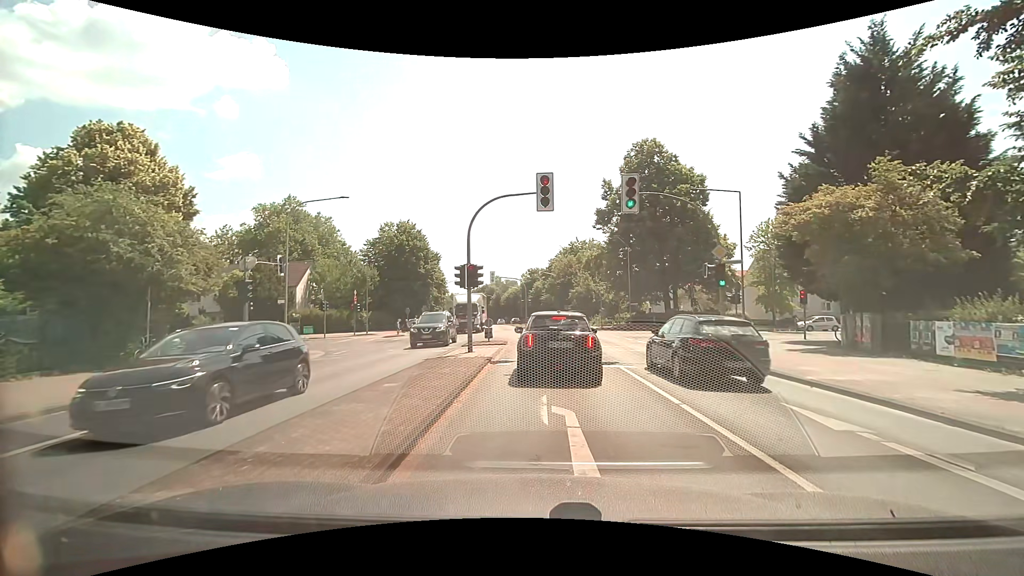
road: secondary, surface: asphalt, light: Day
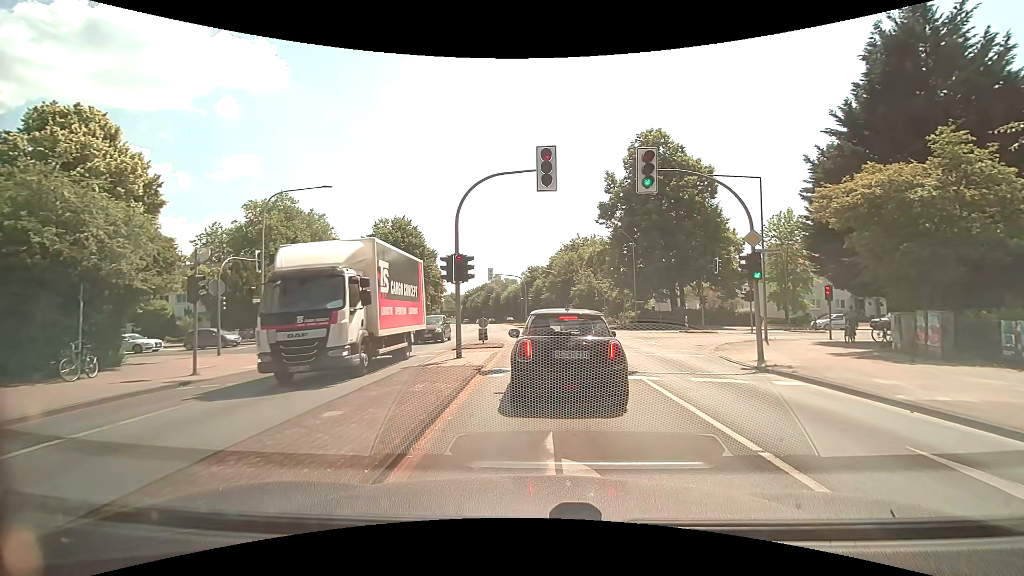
(0.0, +2.7) m; 0°
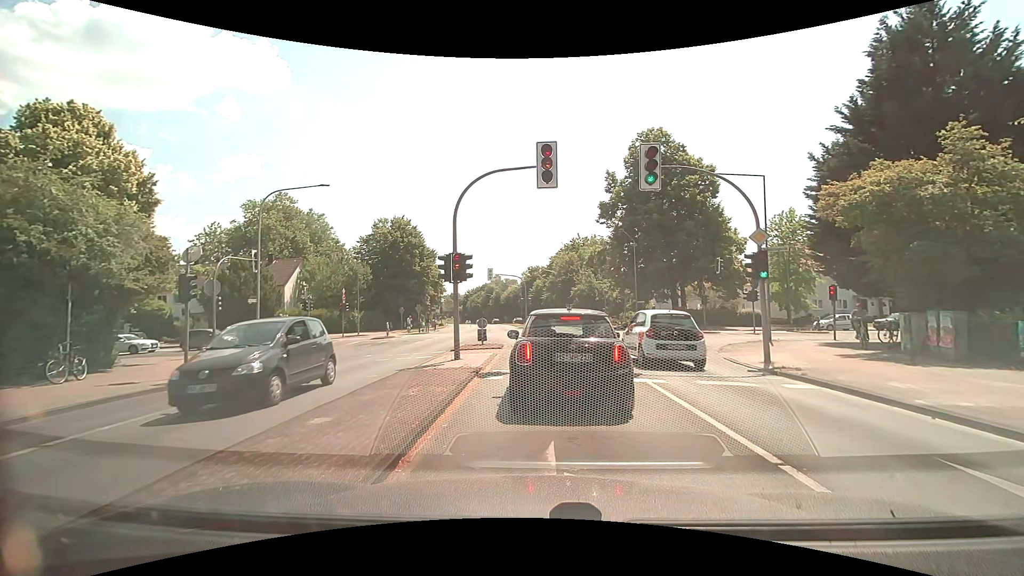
(0.0, +0.4) m; 0°
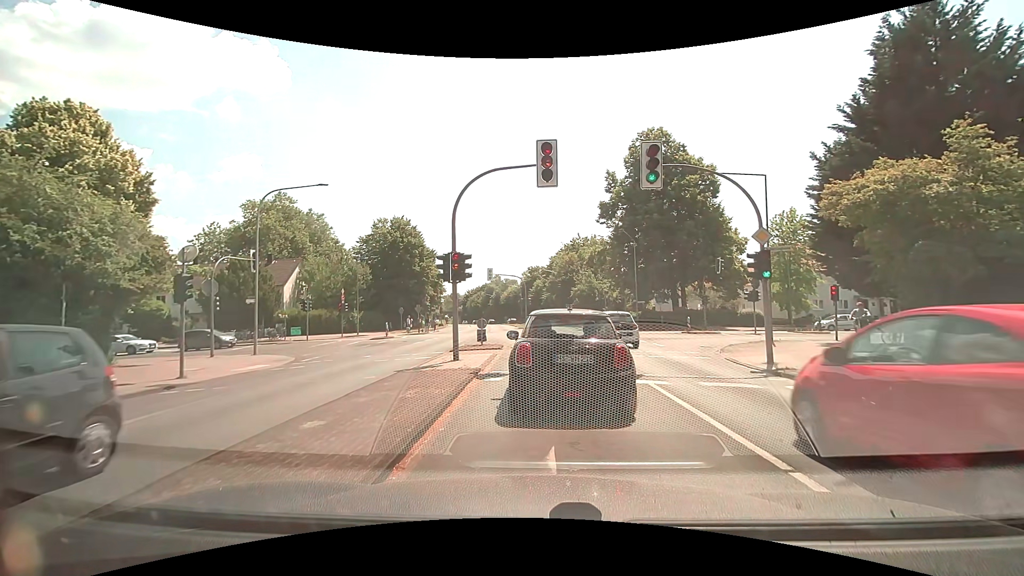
(0.0, +0.2) m; 0°
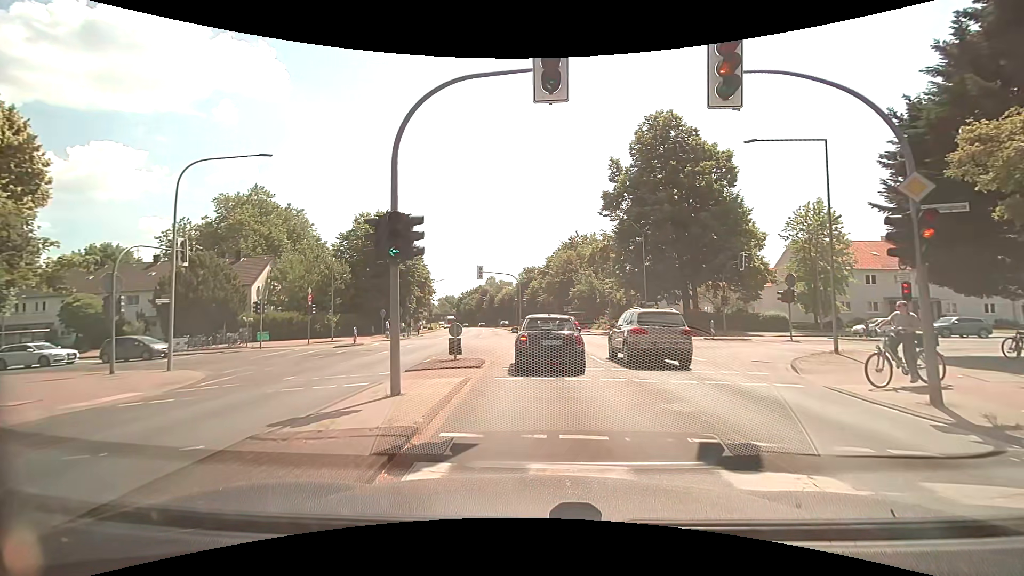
(0.0, +6.5) m; 0°
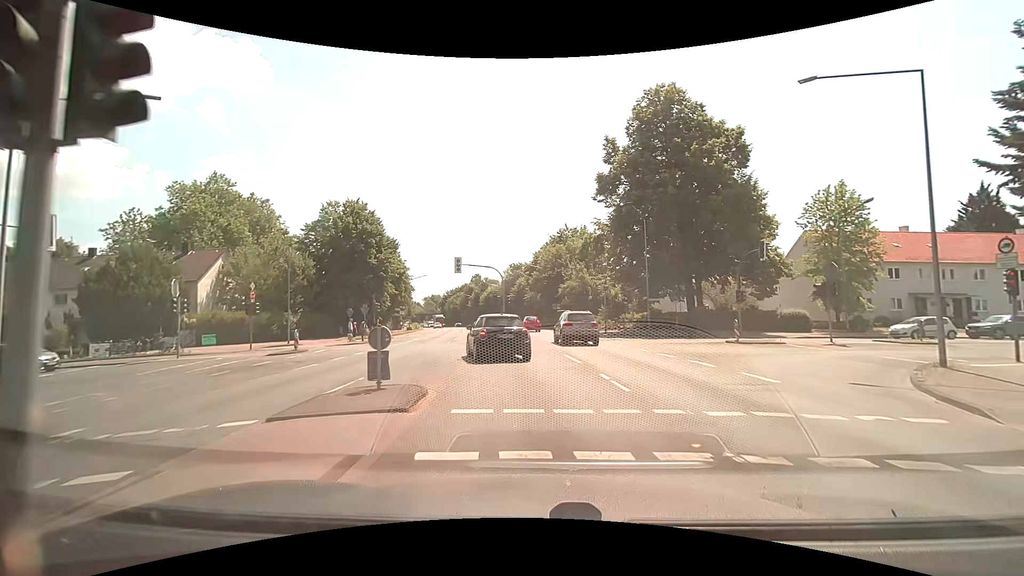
(+0.2, +6.5) m; +2°
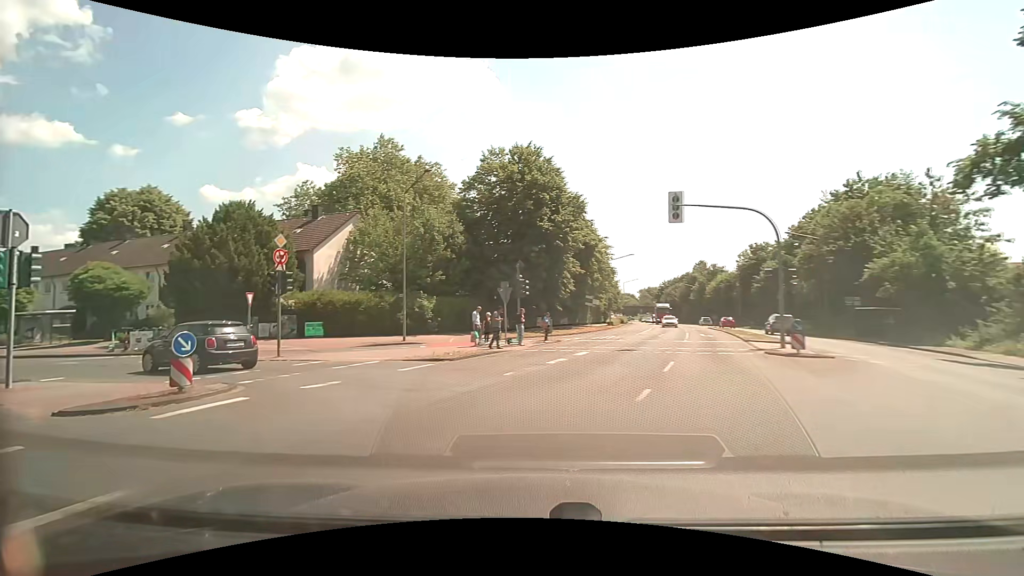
(-2.2, +21.0) m; -24°
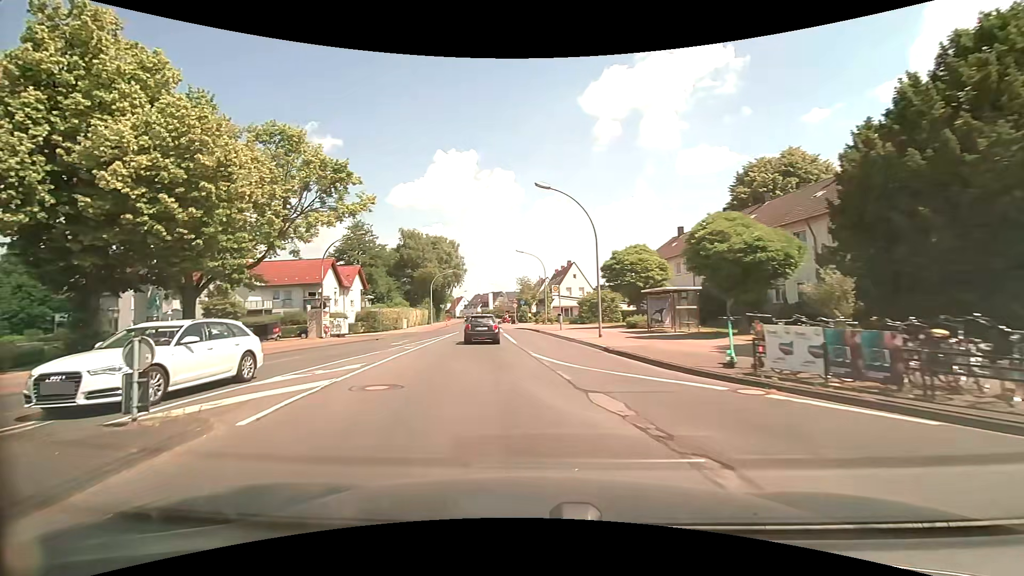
(-11.7, +17.5) m; -65°
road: tertiary
(-1, +10) (-2, +20) (-3, +30) (-4, +40) (-6, +50) (-7, +60) (-8, +70) (-9, +79) (-10, +89) (-11, +99) m
